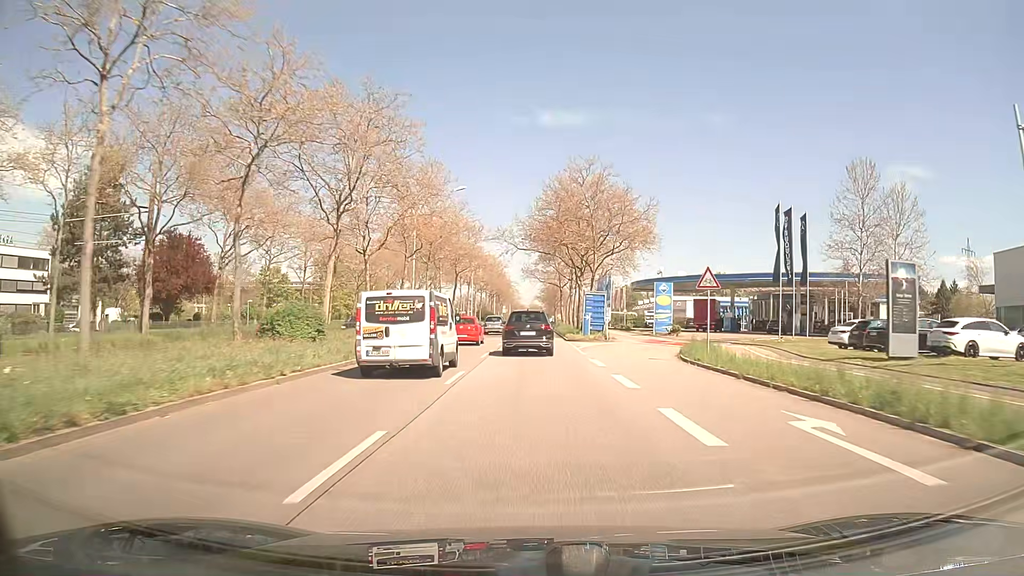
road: primary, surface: asphalt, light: Day
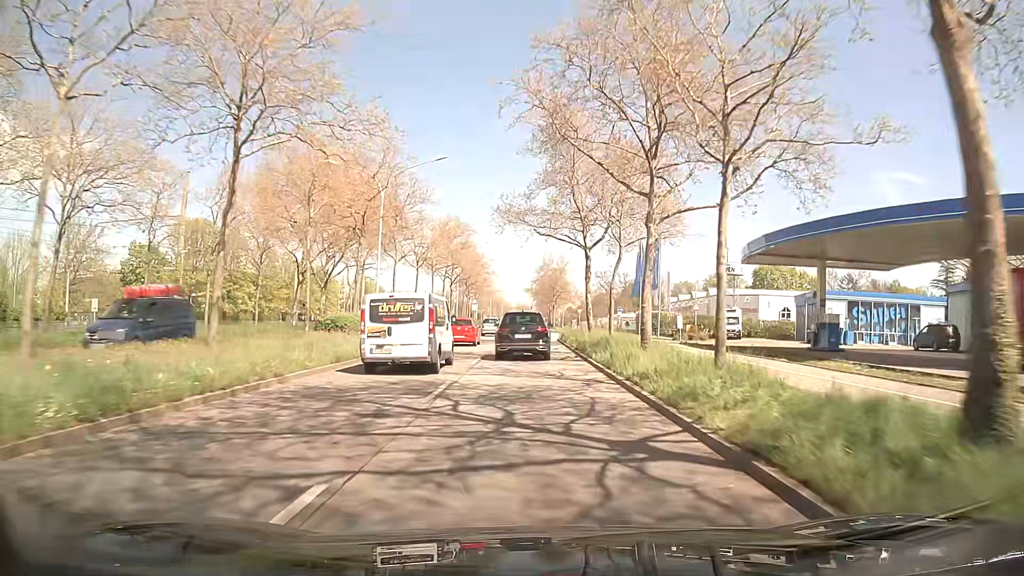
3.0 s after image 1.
(+0.1, +48.1) m; +1°
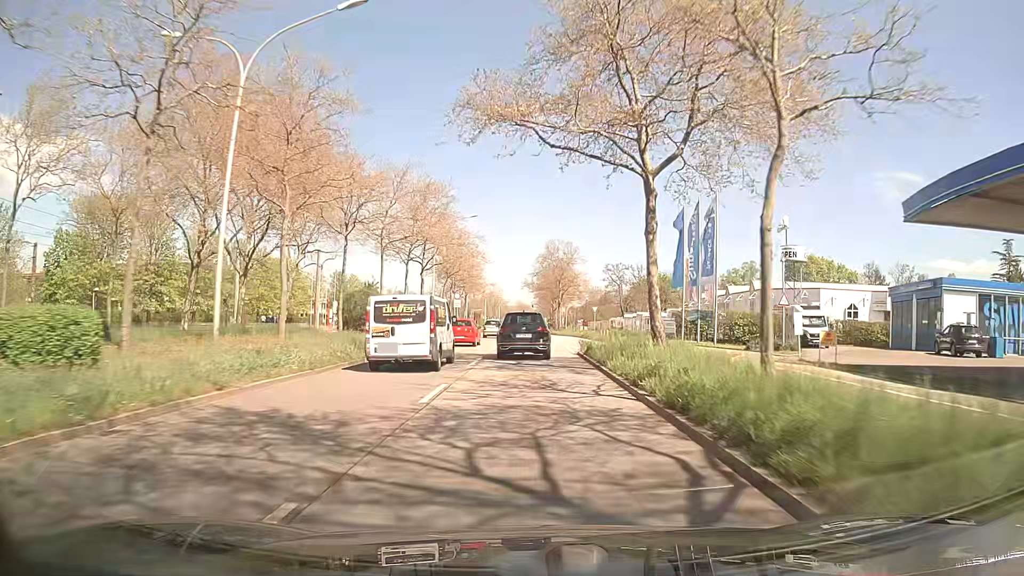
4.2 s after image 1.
(-0.2, +18.8) m; 0°
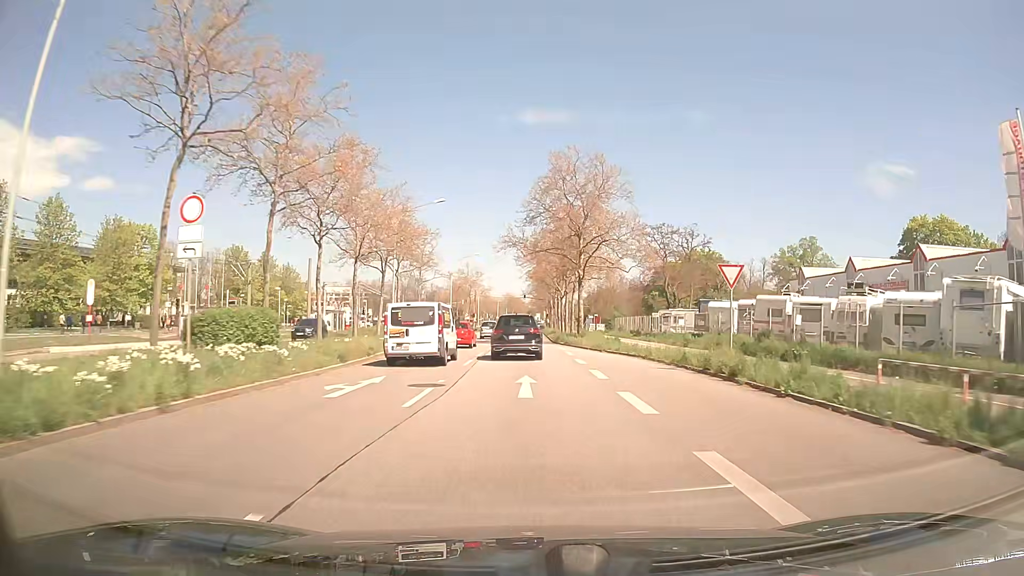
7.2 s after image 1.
(+0.2, +46.3) m; +1°
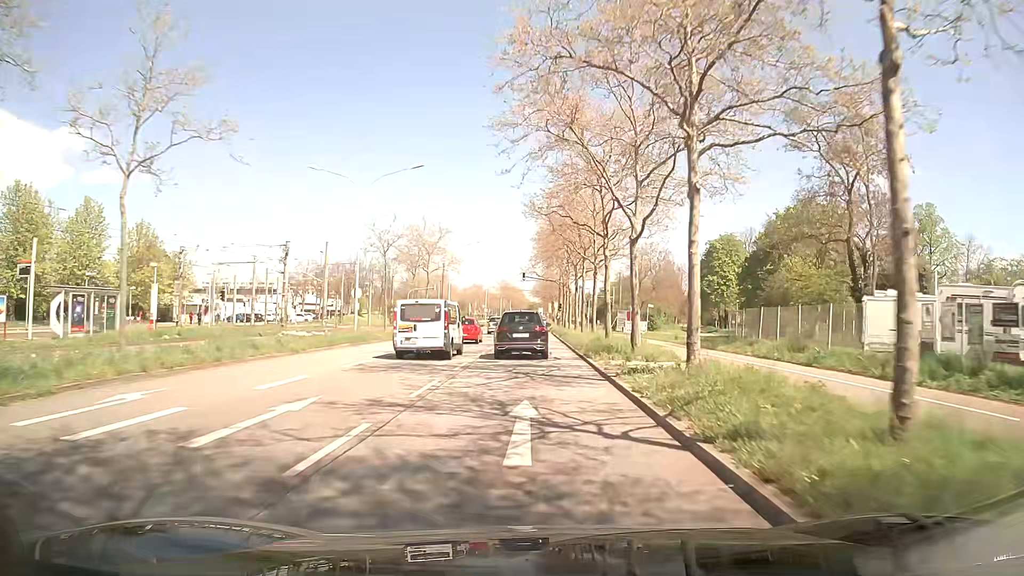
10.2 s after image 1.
(-0.1, +45.6) m; 0°
(0, +10) (0, +20) (0, +30) (0, +40) (0, +50) (+1, +60) (+1, +70) (+1, +80) (+1, +90) (+1, +100) m
